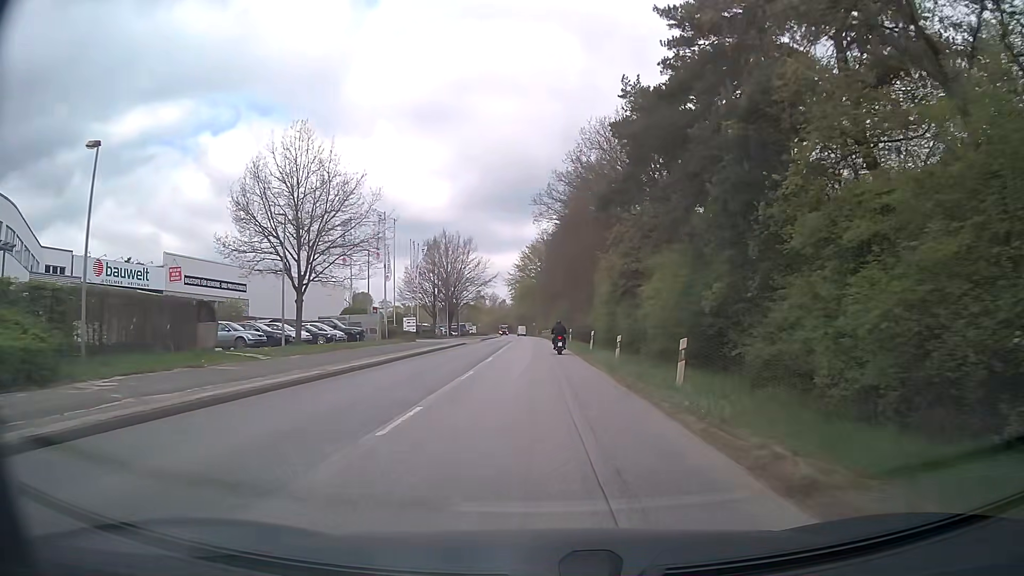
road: secondary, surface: asphalt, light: Day
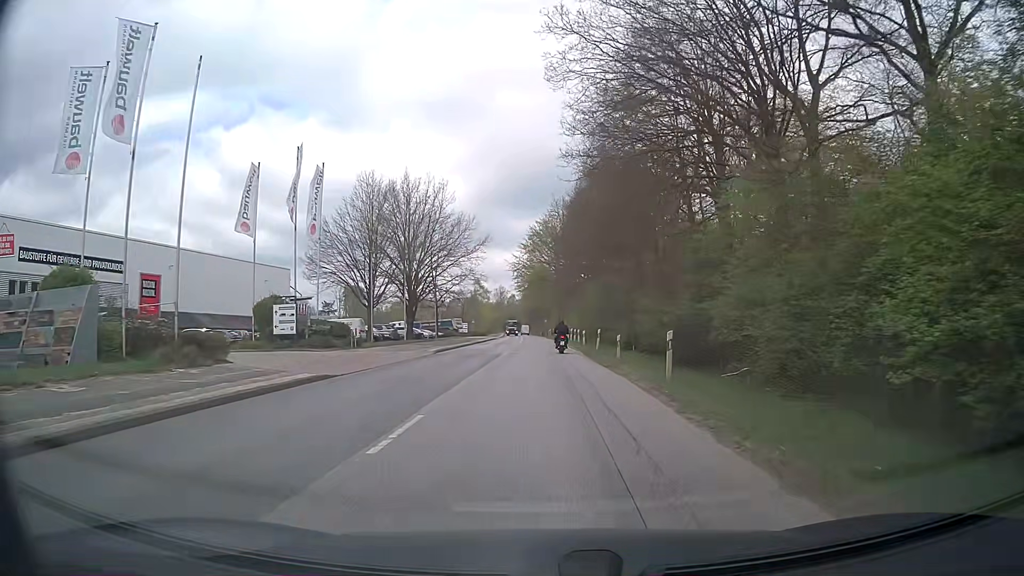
(-0.7, +37.5) m; -1°
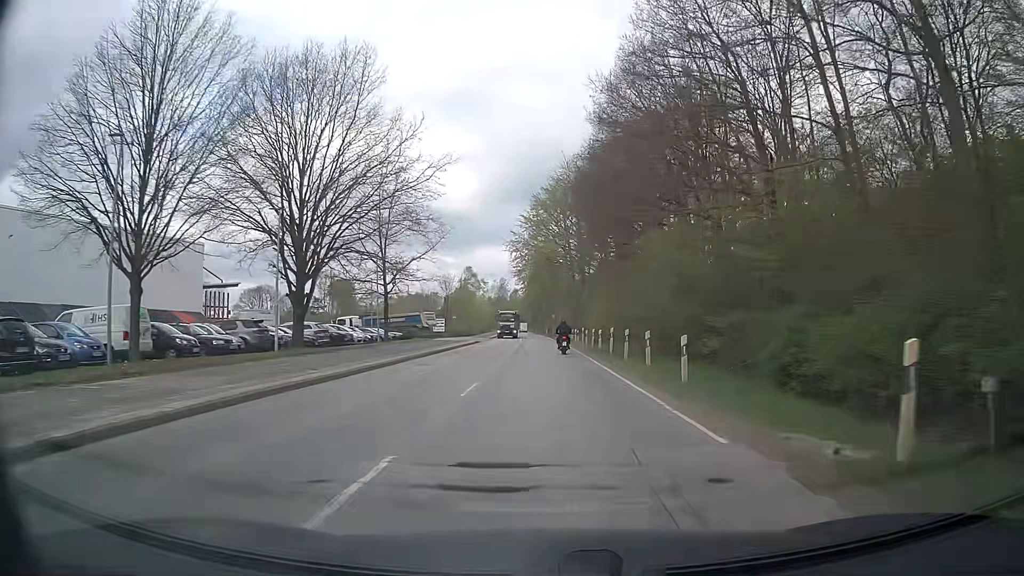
(-0.4, +30.1) m; -1°
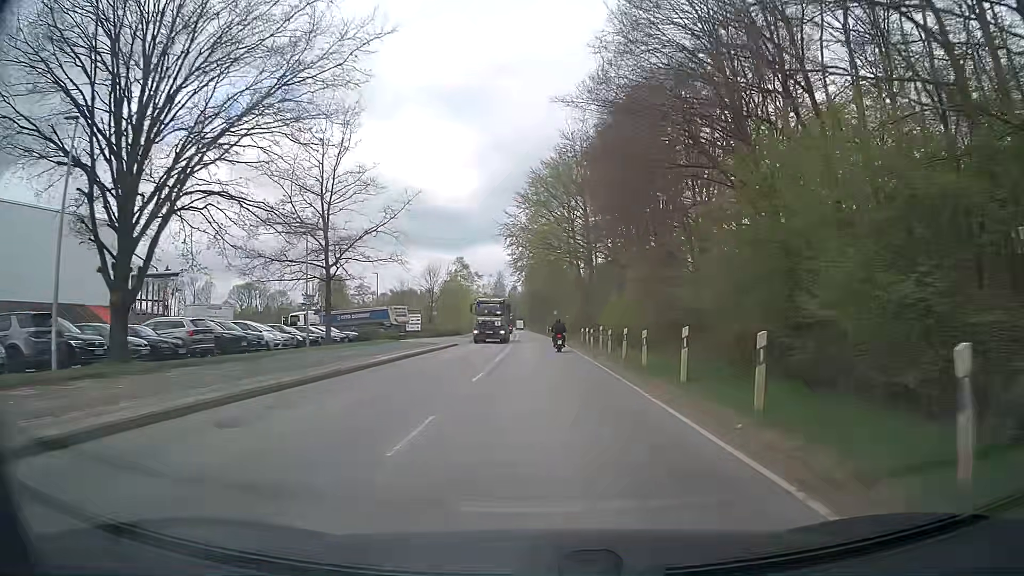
(+0.1, +15.1) m; 0°
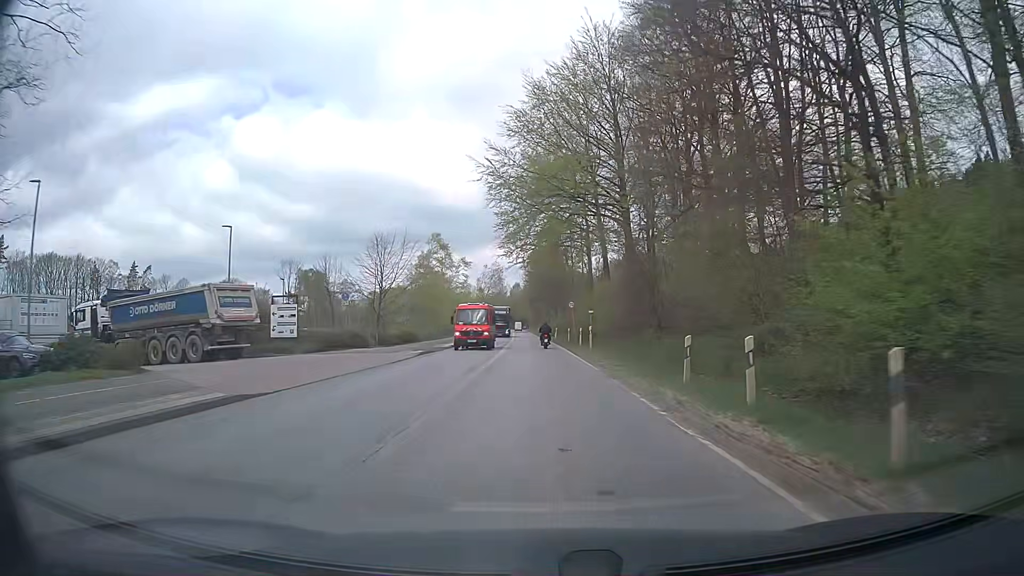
(0.0, +33.1) m; 0°
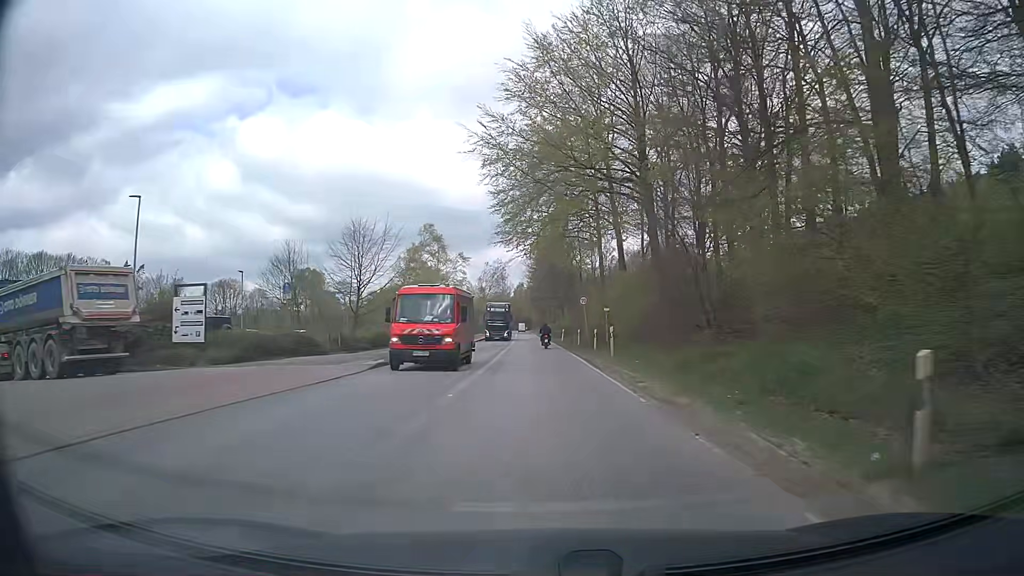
(0.0, +9.2) m; 0°
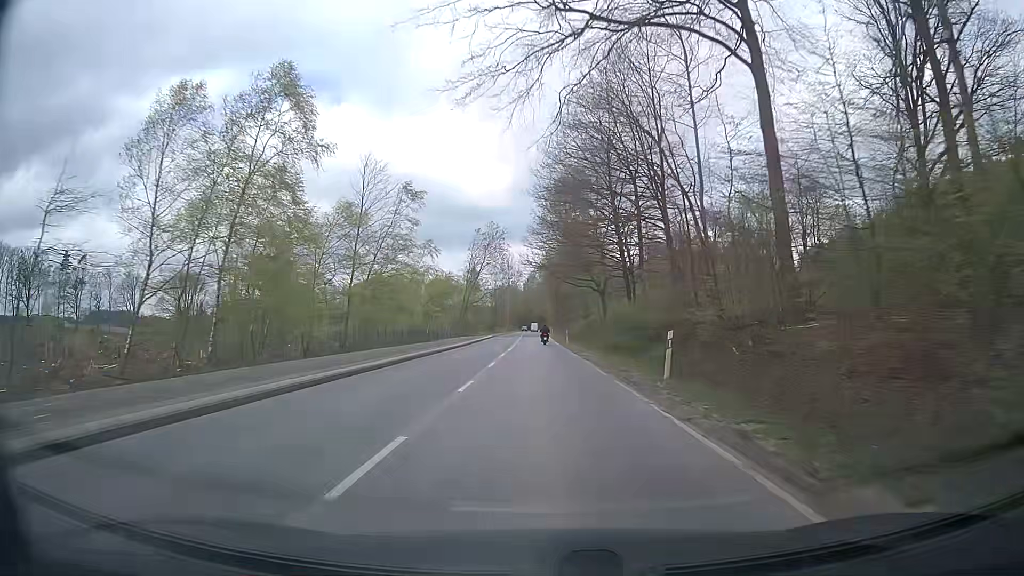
(-0.6, +50.8) m; -2°
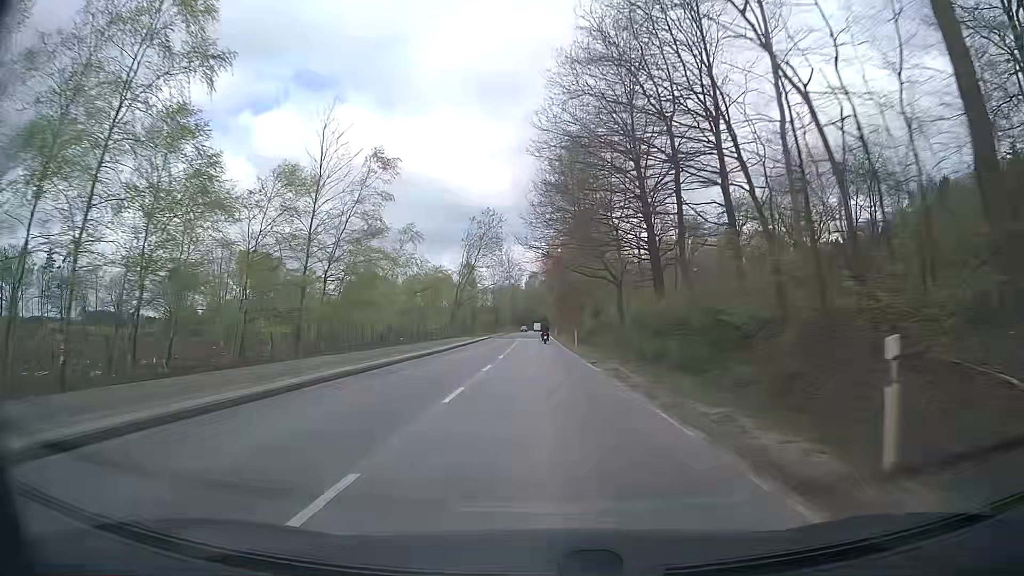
(+0.1, +11.1) m; +1°
(0, +10) (0, +20) (0, +30) (0, +40) (0, +50) (-1, +60) (-1, +70) (-1, +80) (-1, +90) (-1, +100) m
